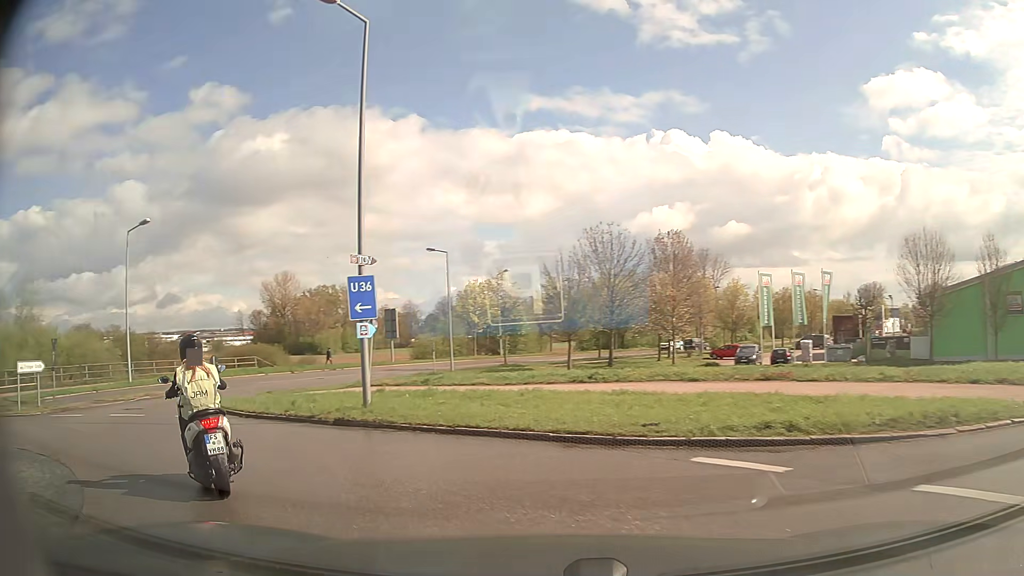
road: secondary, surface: asphalt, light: Day
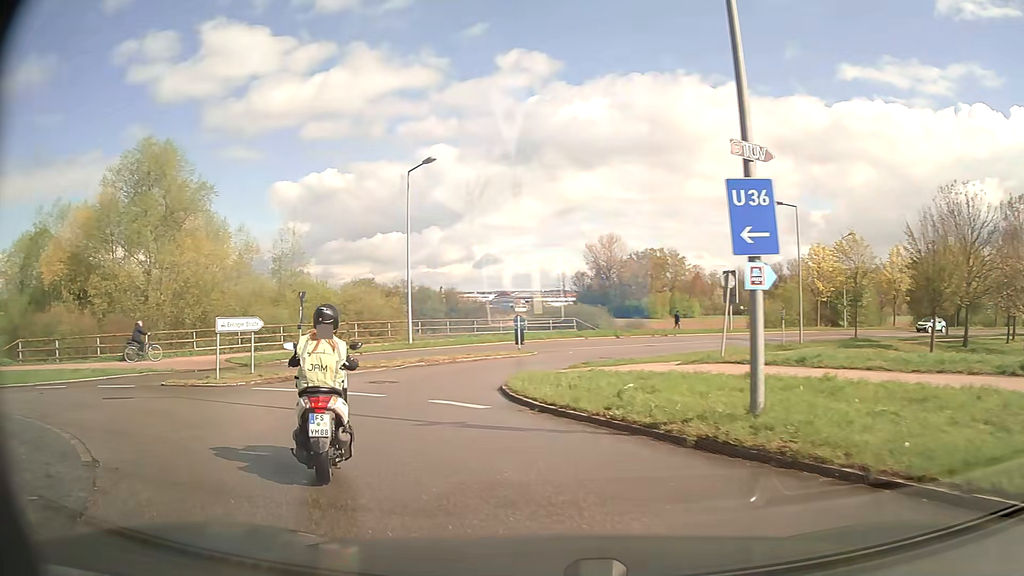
(-1.5, +6.0) m; -28°
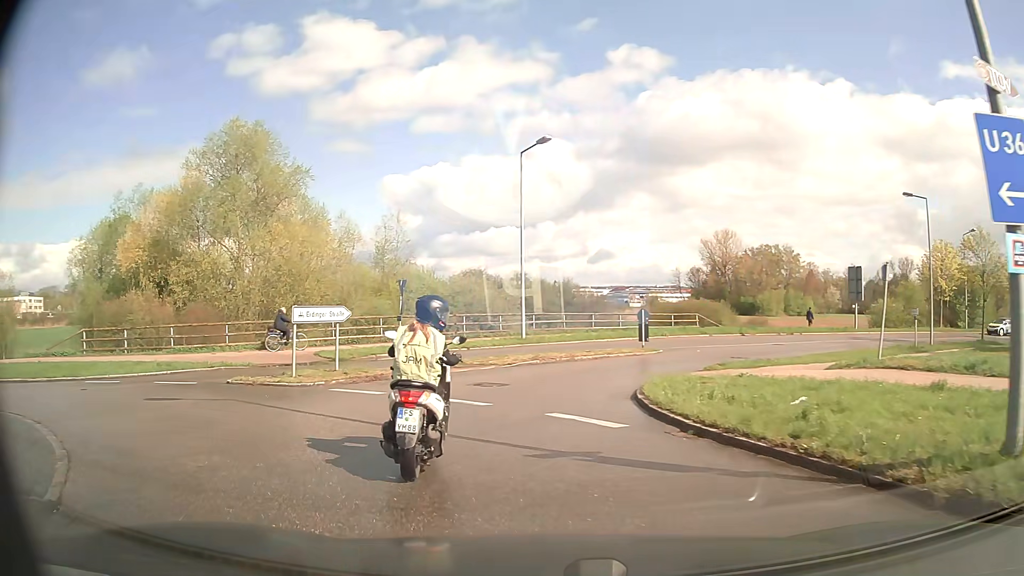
(-0.2, +2.7) m; -9°
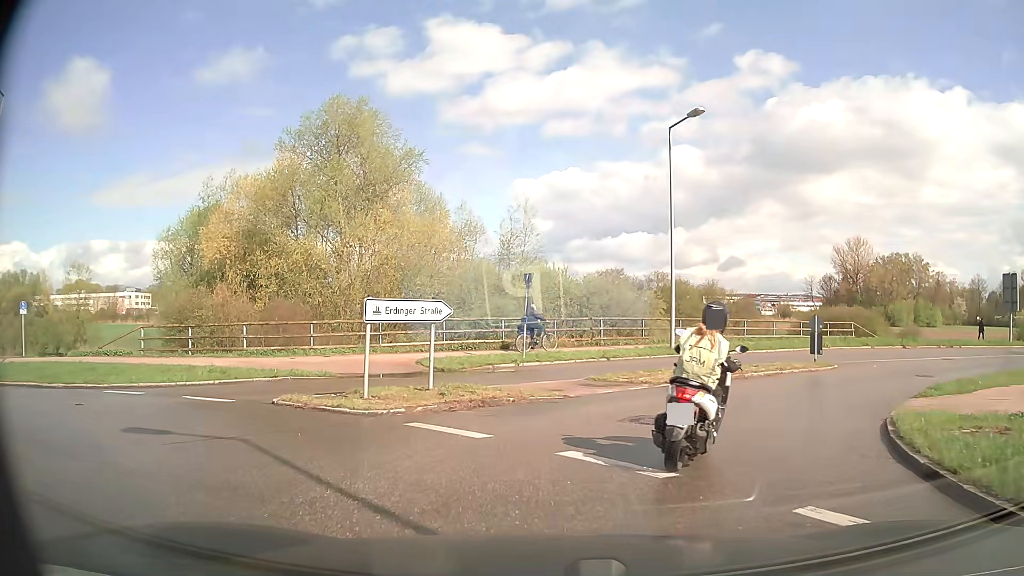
(-0.6, +4.9) m; -12°
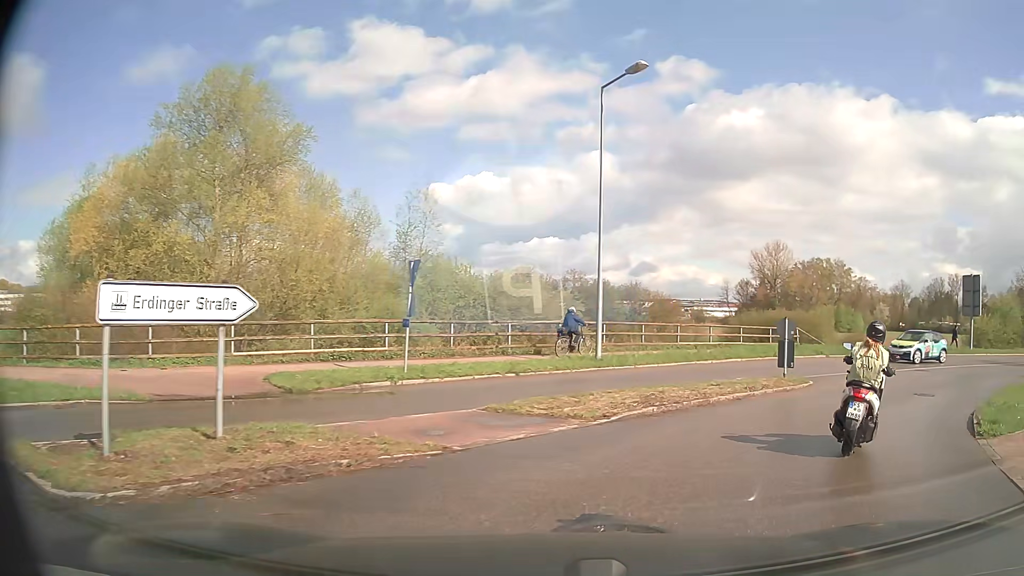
(+0.3, +5.5) m; +8°
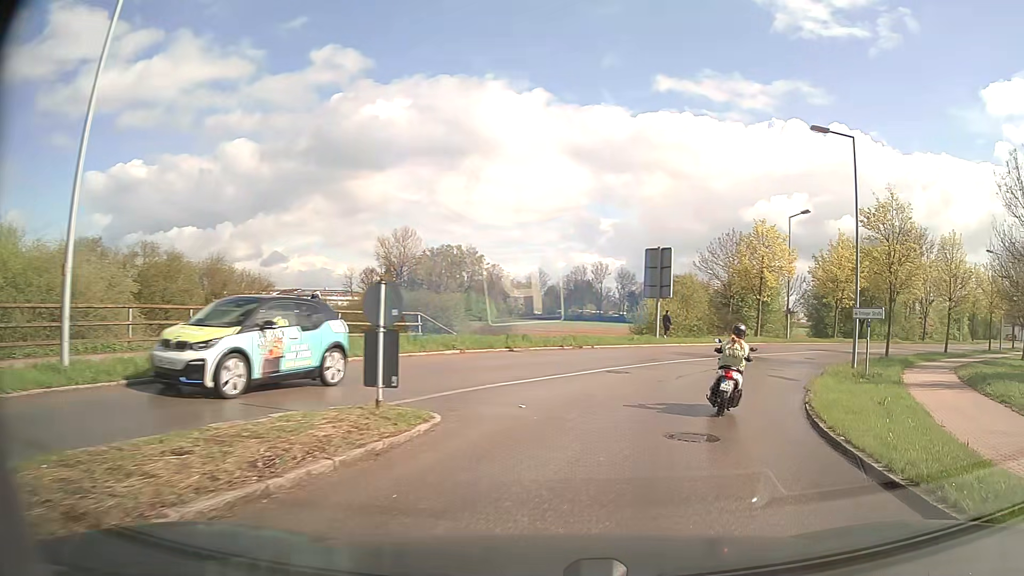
(+3.1, +9.7) m; +33°
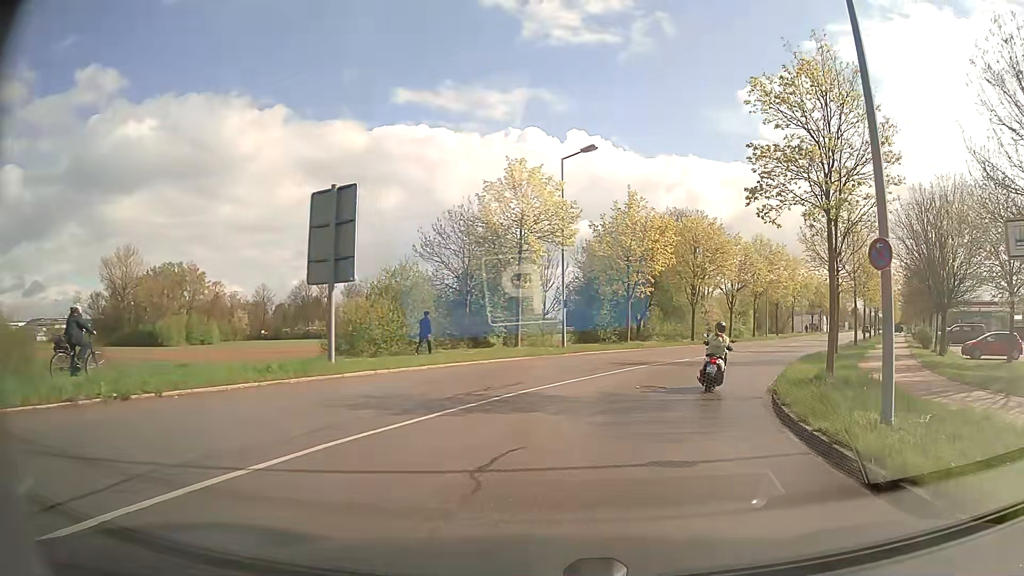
(+3.8, +17.9) m; +22°
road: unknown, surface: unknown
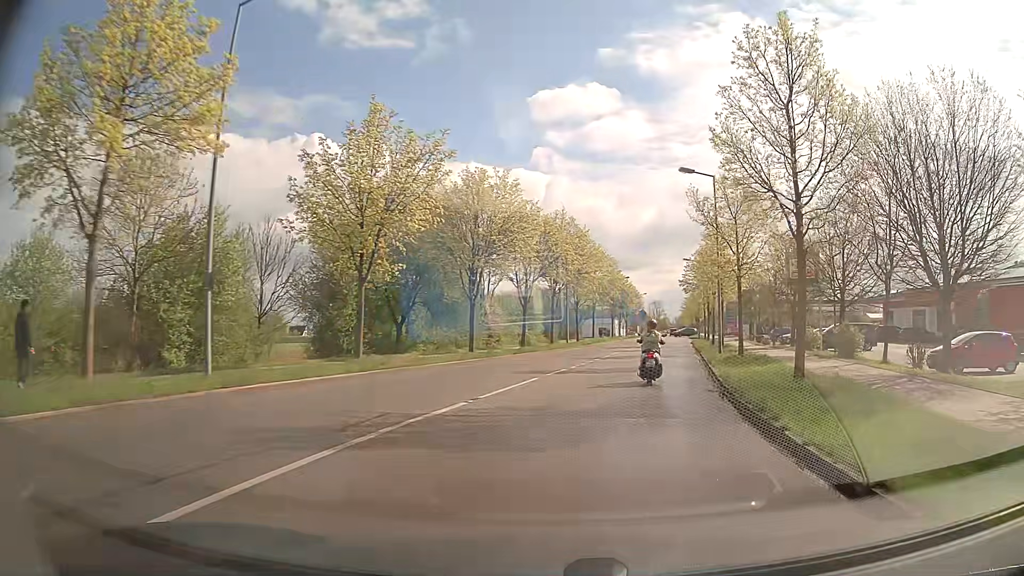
(+2.7, +16.3) m; +19°
(+1, +10) (+2, +20) (+4, +30) (+6, +39) (+8, +49) (+10, +59) (+12, +69) (+13, +79) (+15, +89) (+17, +98) m
